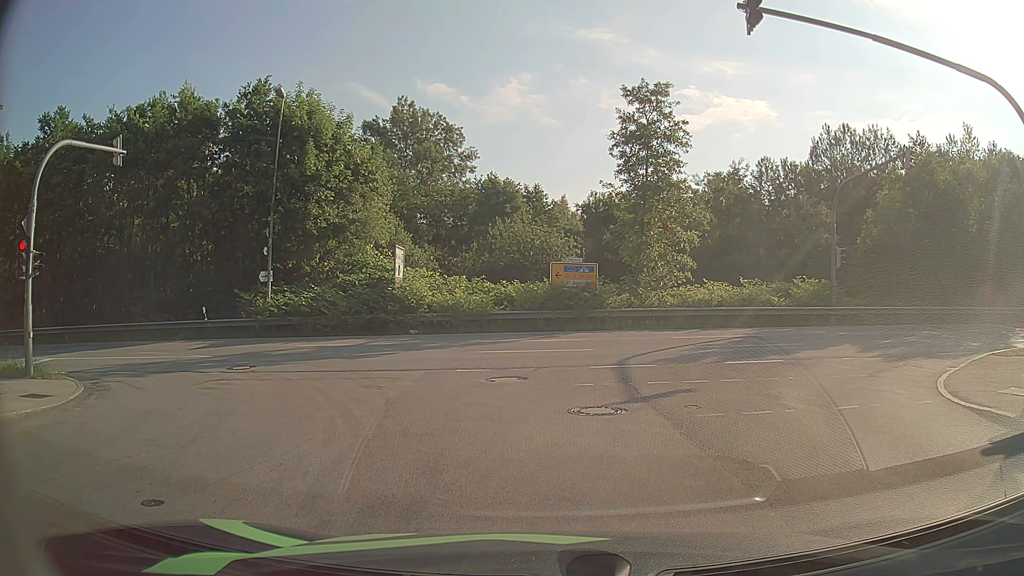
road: residential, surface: asphalt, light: Day
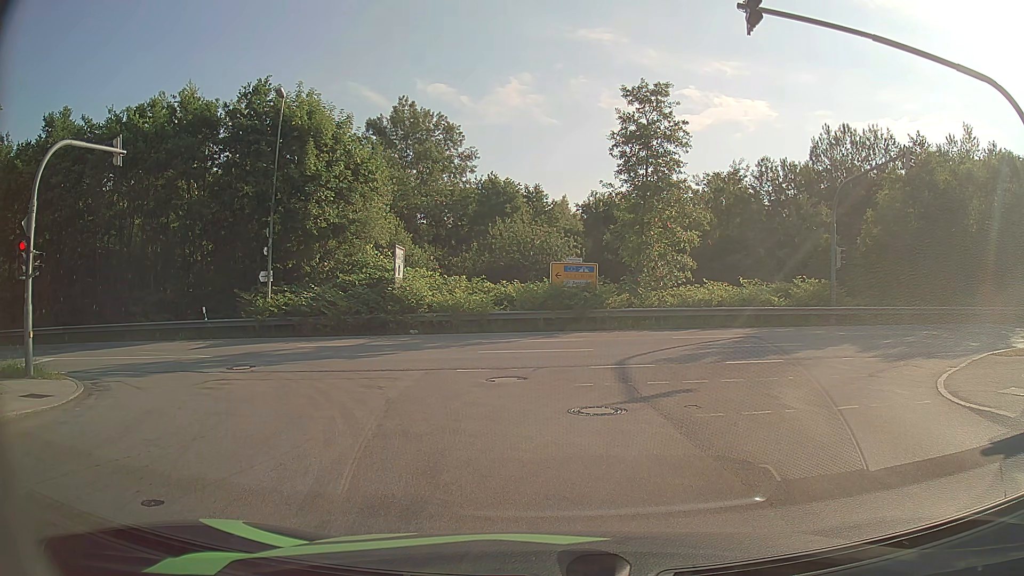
(0.0, 0.0) m; 0°
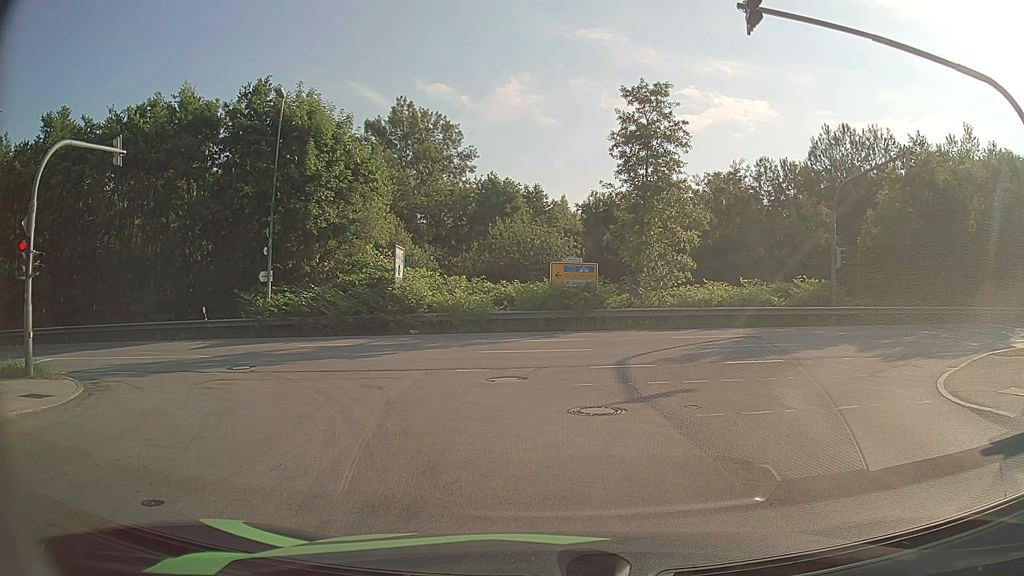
(0.0, 0.0) m; 0°
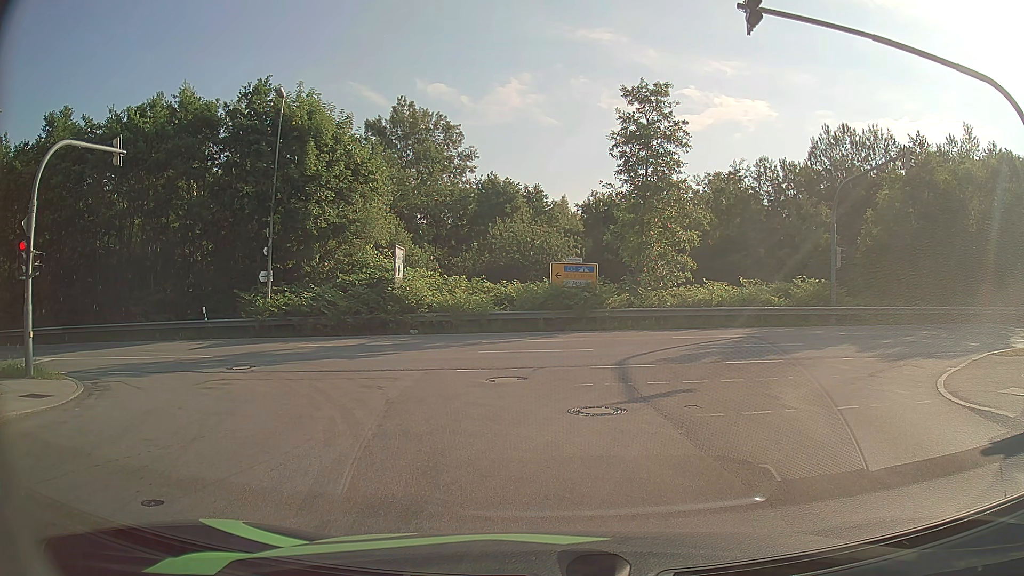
(0.0, 0.0) m; 0°
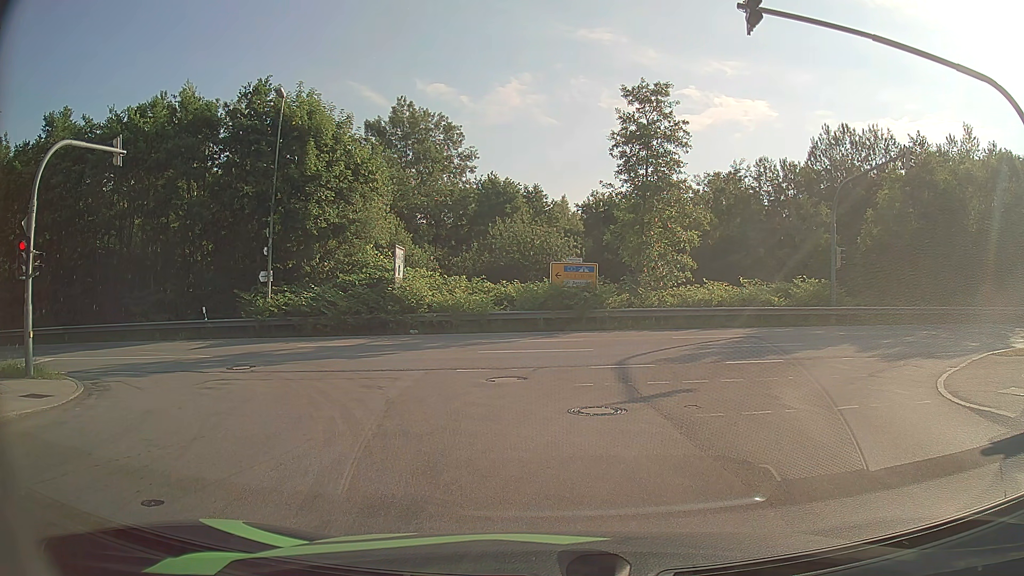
(0.0, 0.0) m; 0°
